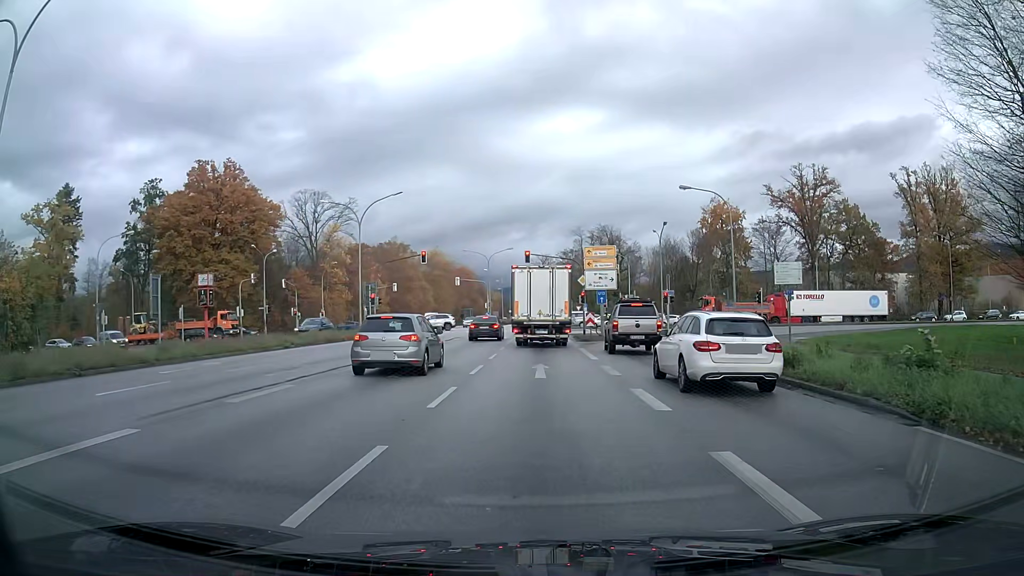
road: primary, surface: asphalt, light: Day
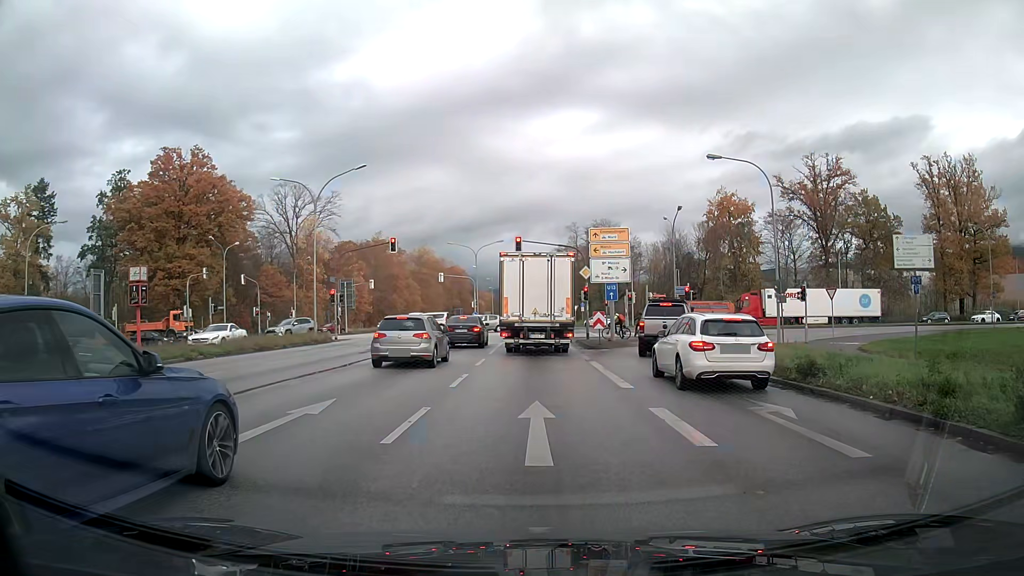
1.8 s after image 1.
(+0.1, +8.5) m; +1°
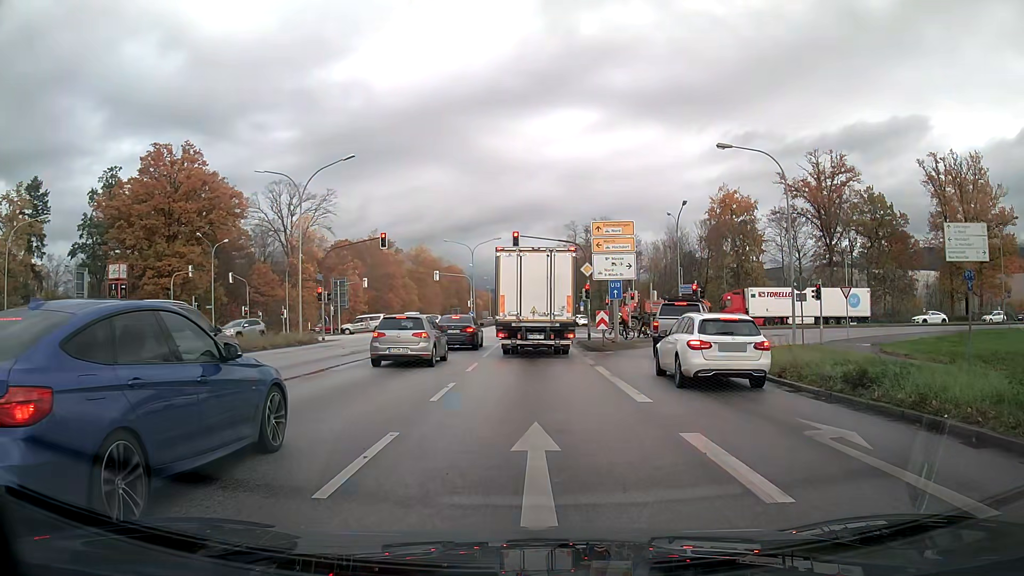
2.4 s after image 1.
(0.0, +2.2) m; 0°
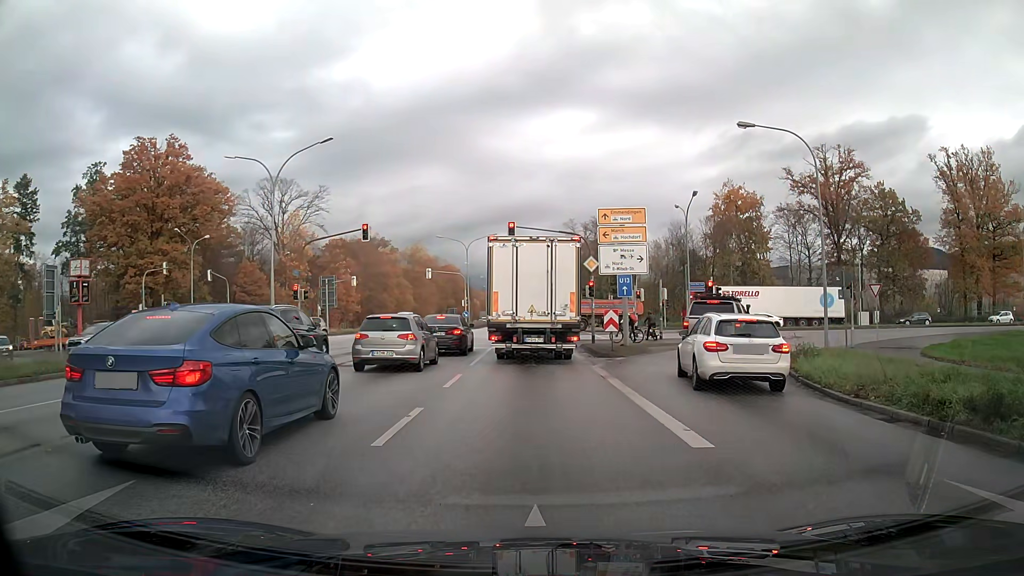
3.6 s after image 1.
(0.0, +3.8) m; -1°
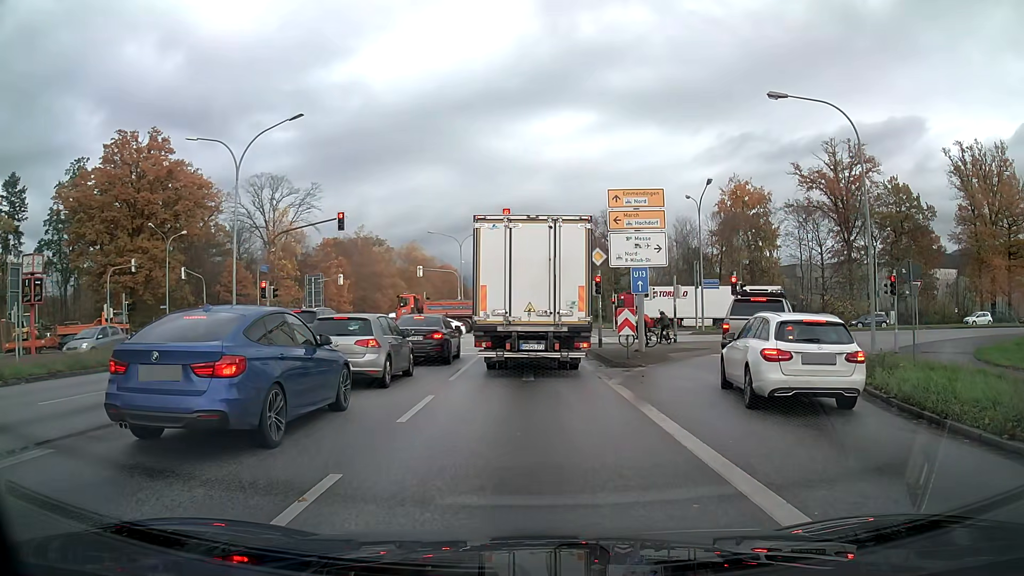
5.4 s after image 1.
(+0.1, +4.2) m; +1°
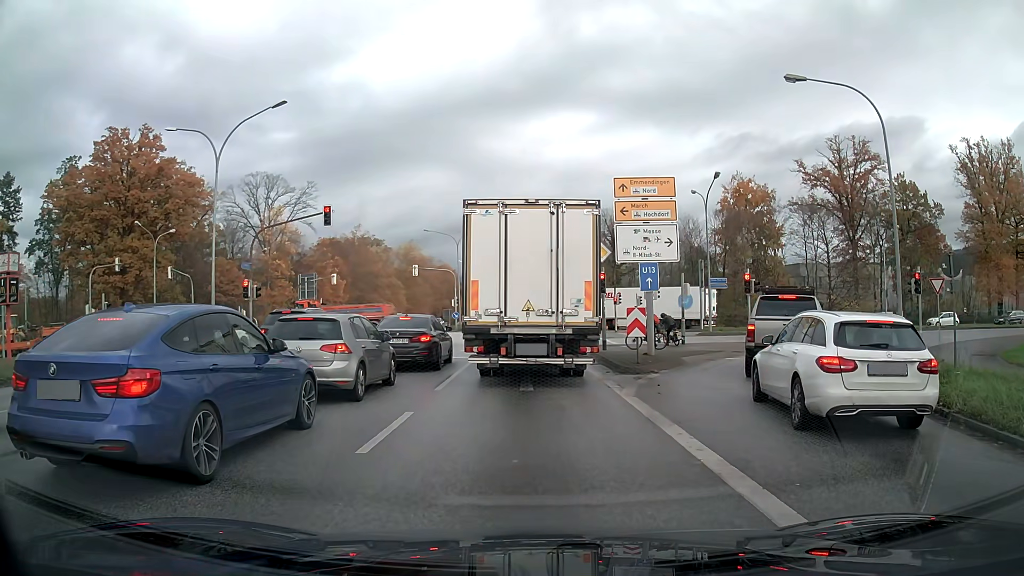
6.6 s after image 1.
(0.0, +2.0) m; 0°
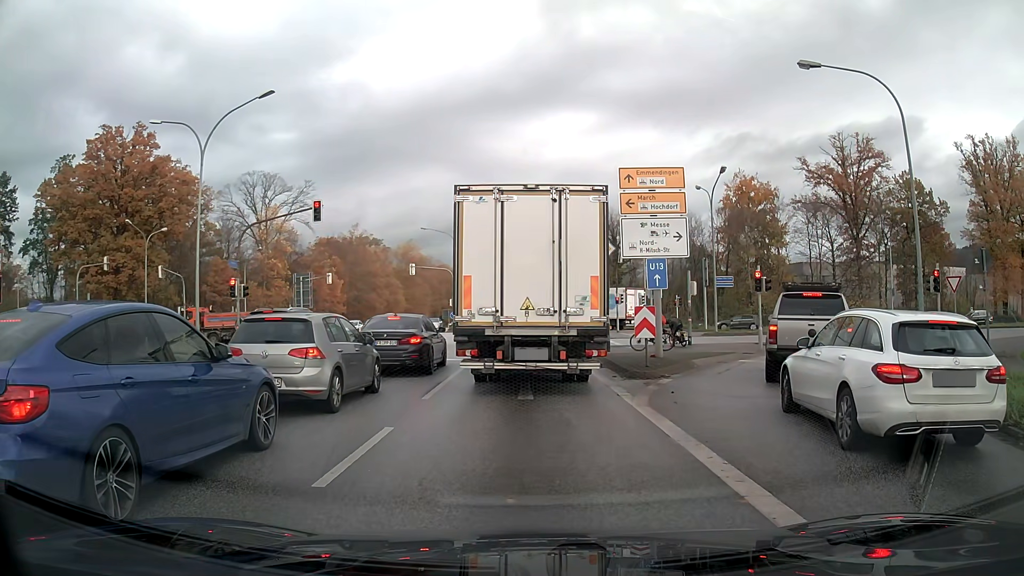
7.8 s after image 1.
(0.0, +1.4) m; 0°
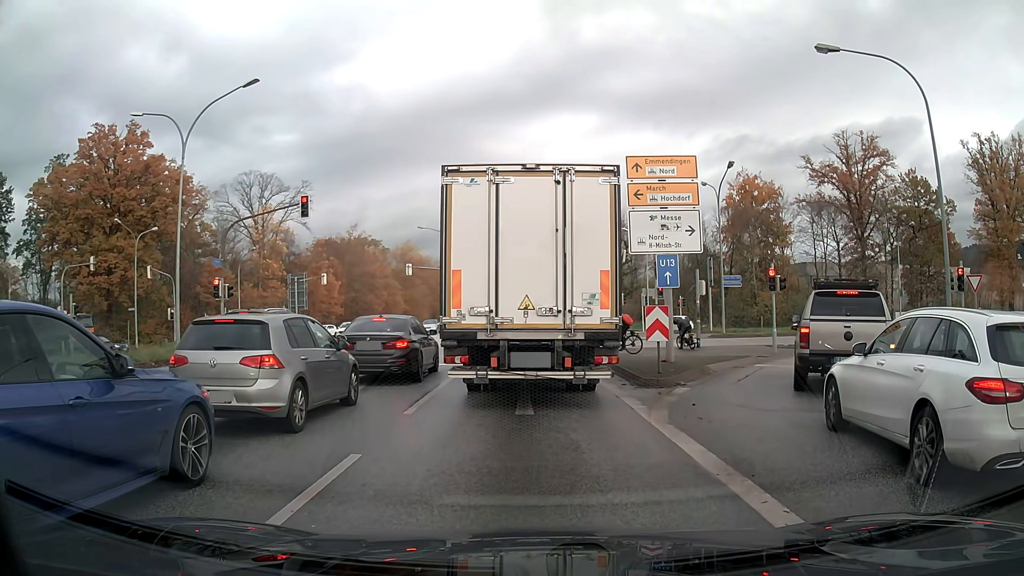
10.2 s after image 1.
(0.0, +1.6) m; 0°
